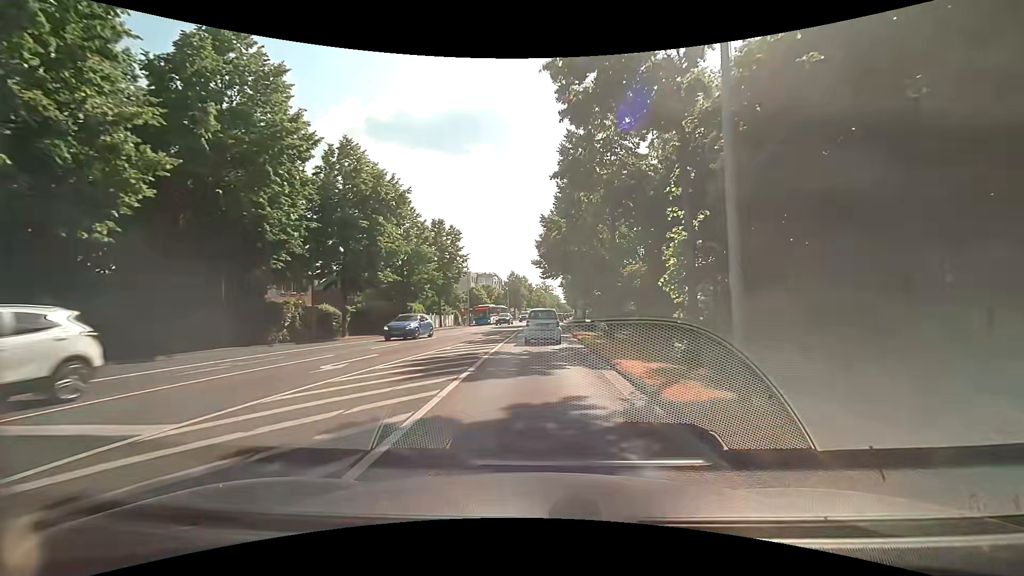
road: secondary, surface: asphalt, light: Day
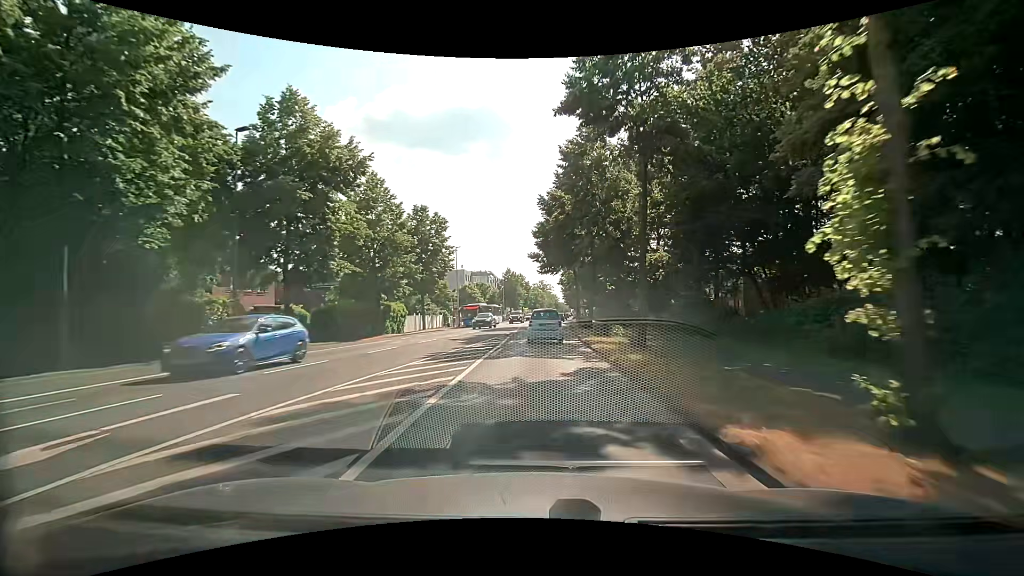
(-0.1, +7.6) m; -1°
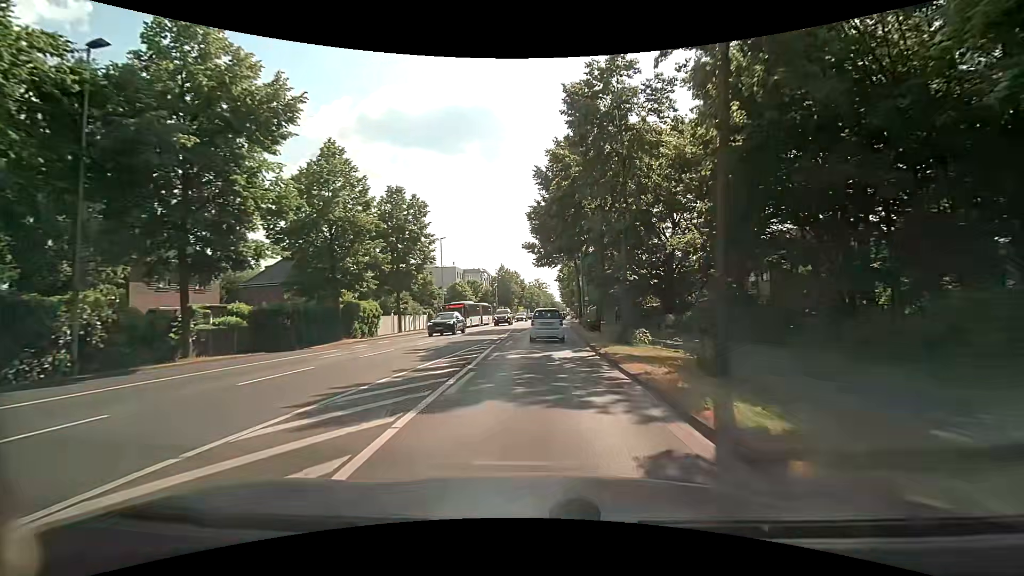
(0.0, +7.6) m; 0°
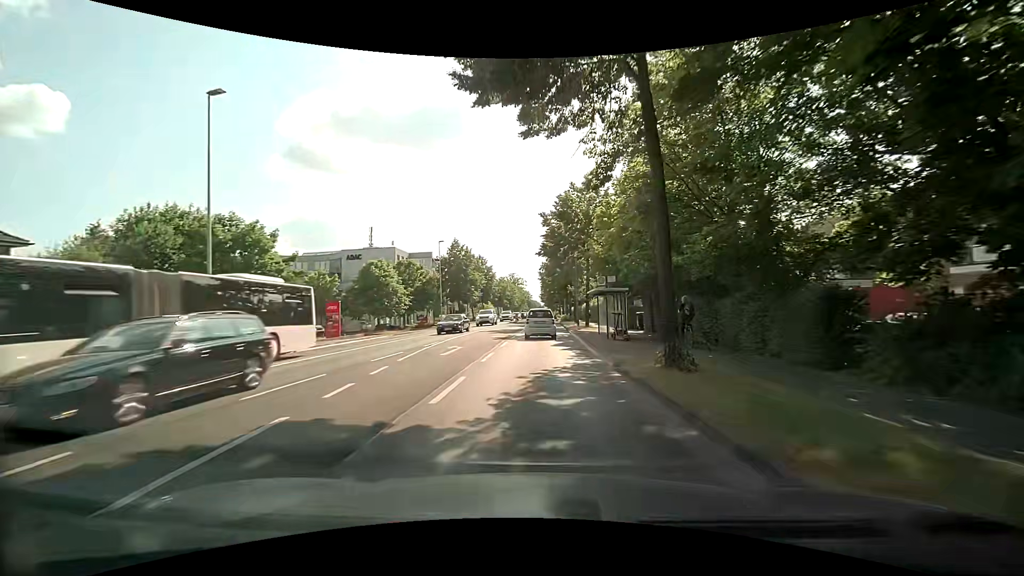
(+1.1, +37.8) m; +3°
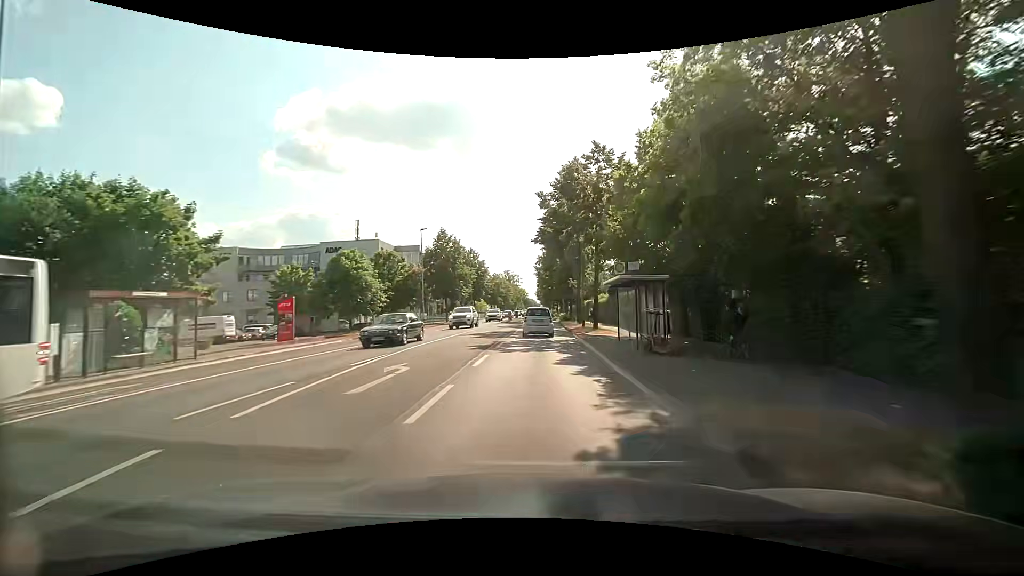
(0.0, +7.6) m; 0°
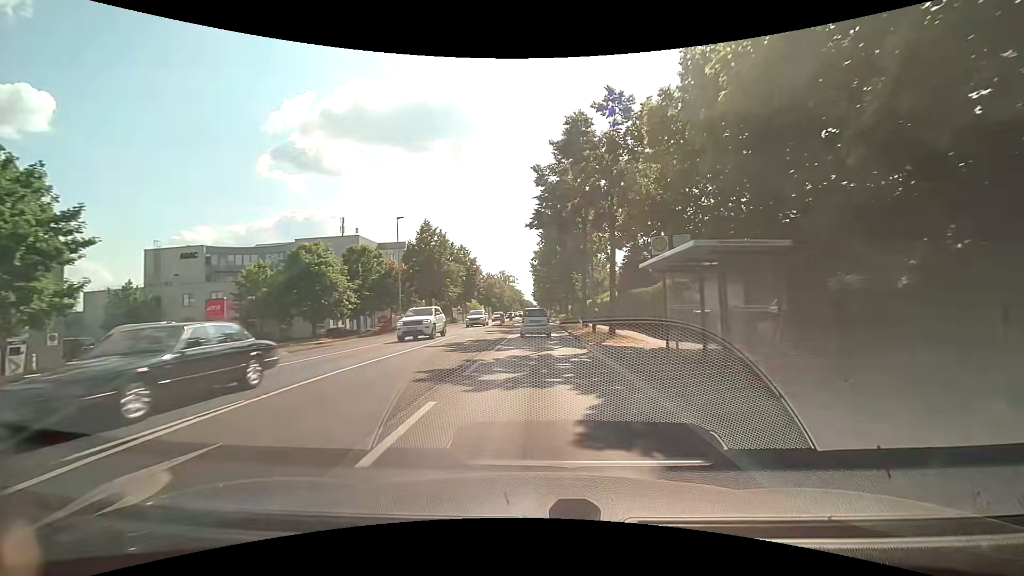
(+0.2, +7.6) m; 0°
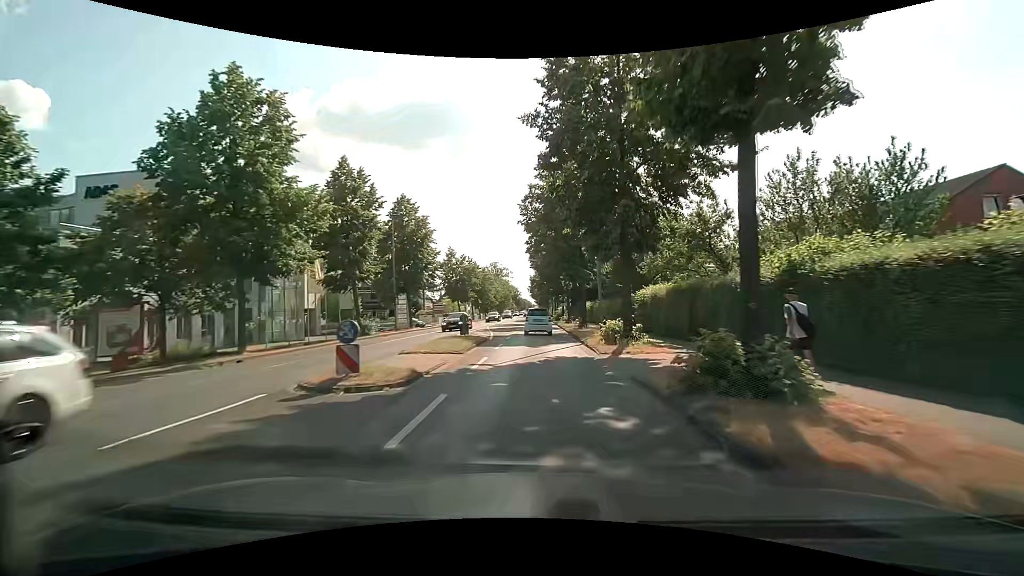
(+1.0, +38.1) m; +2°
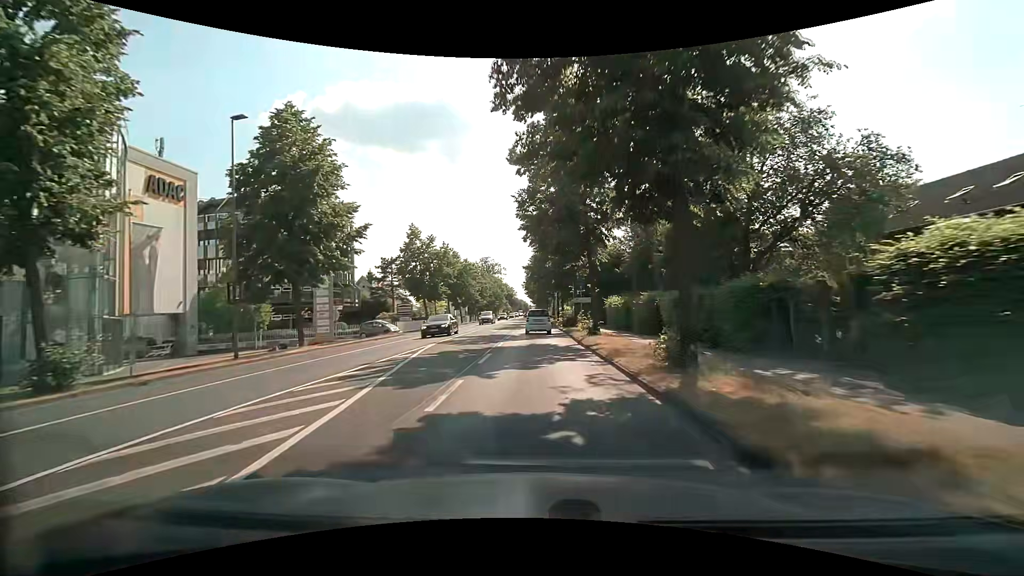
(0.0, +22.9) m; 0°
(0, +10) (0, +20) (0, +30) (0, +40) (0, +50) (0, +60) (0, +70) (0, +80) (0, +90) (-1, +100) m
